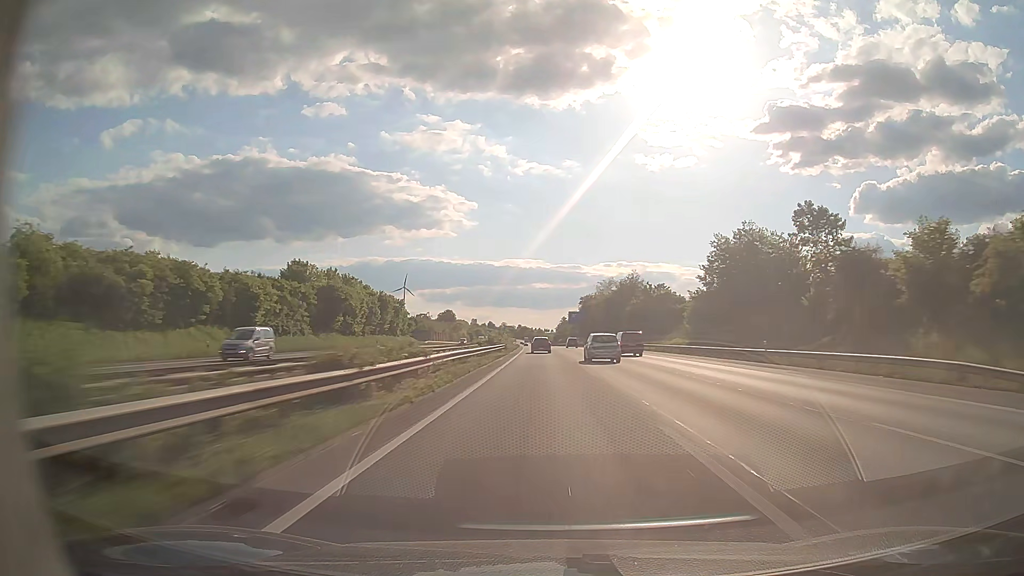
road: motorway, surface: asphalt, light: Day
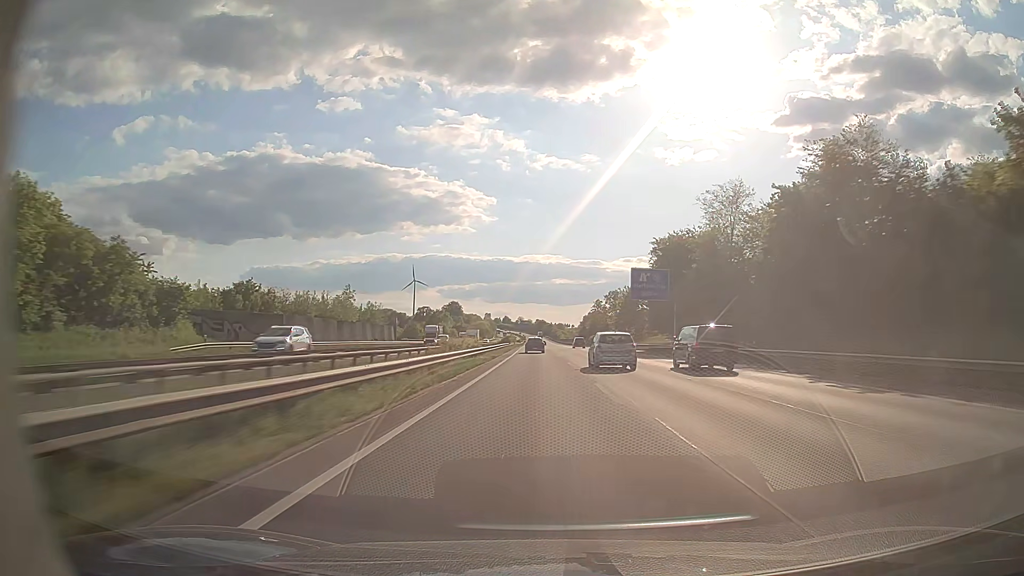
(-1.4, +98.3) m; -2°
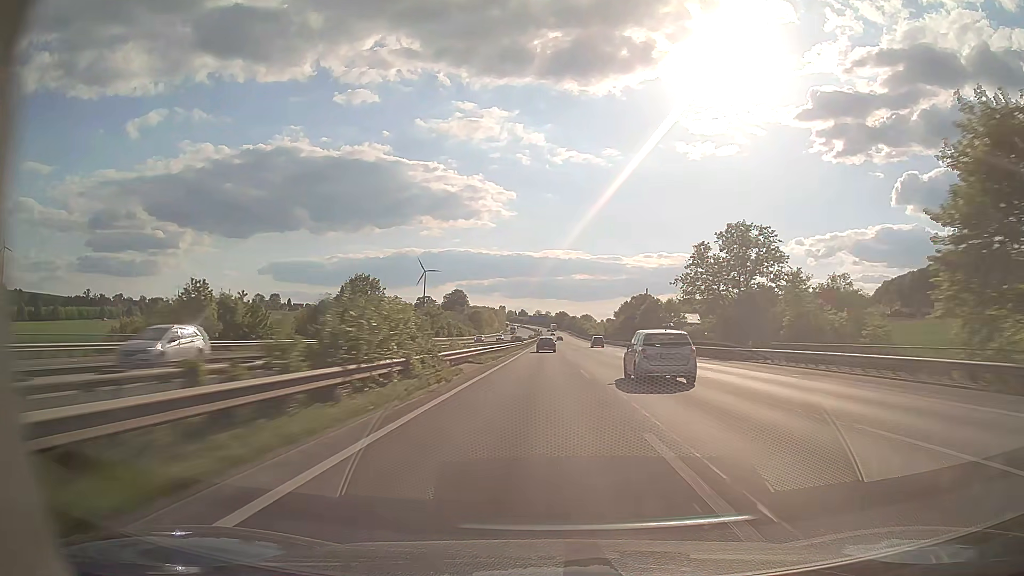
(-1.9, +99.5) m; -2°
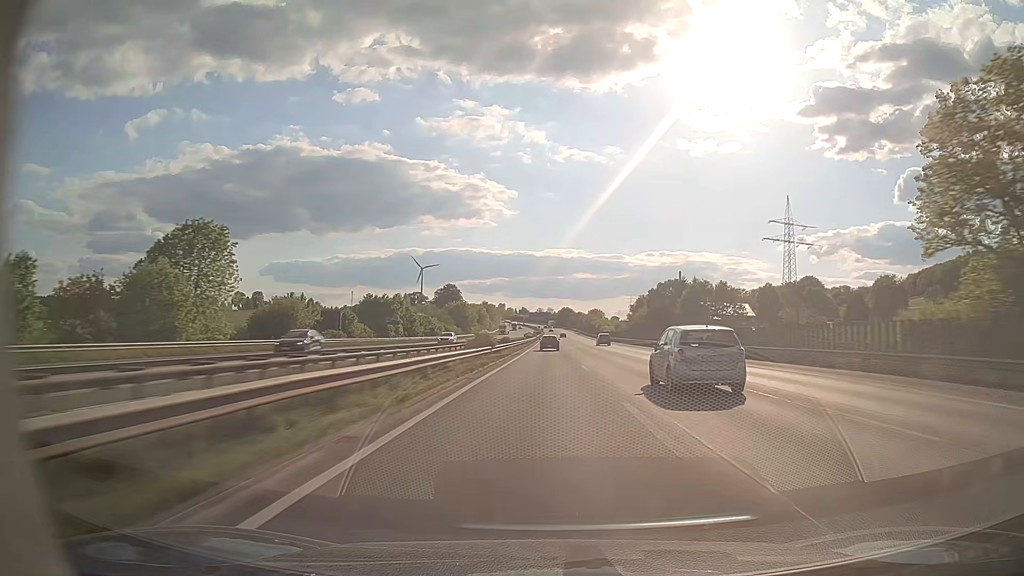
(0.0, +50.1) m; 0°
(0, +10) (0, +20) (0, +30) (0, +40) (0, +50) (0, +60) (0, +70) (0, +80) (0, +90) (0, +100) m
